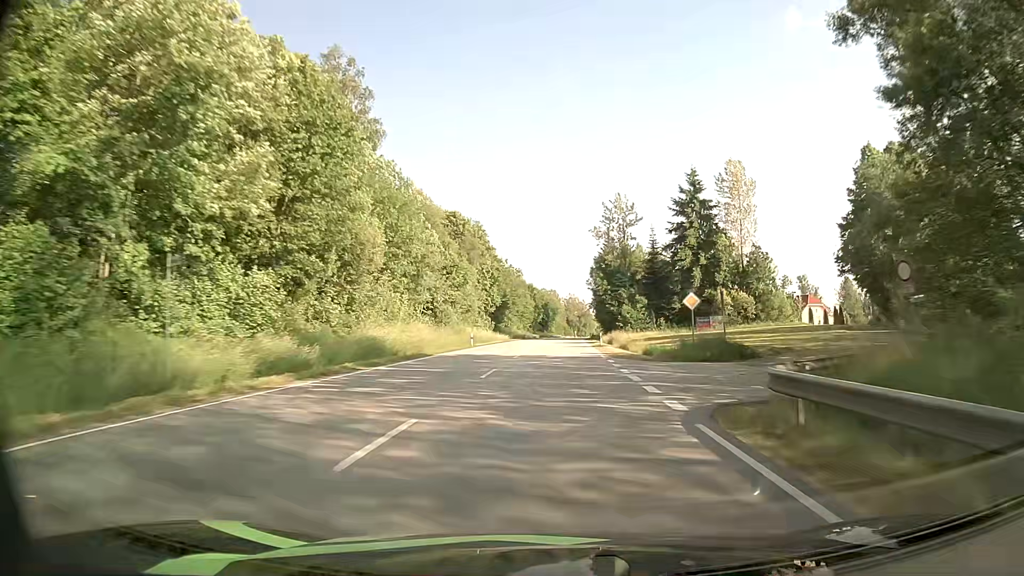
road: primary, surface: asphalt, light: Day
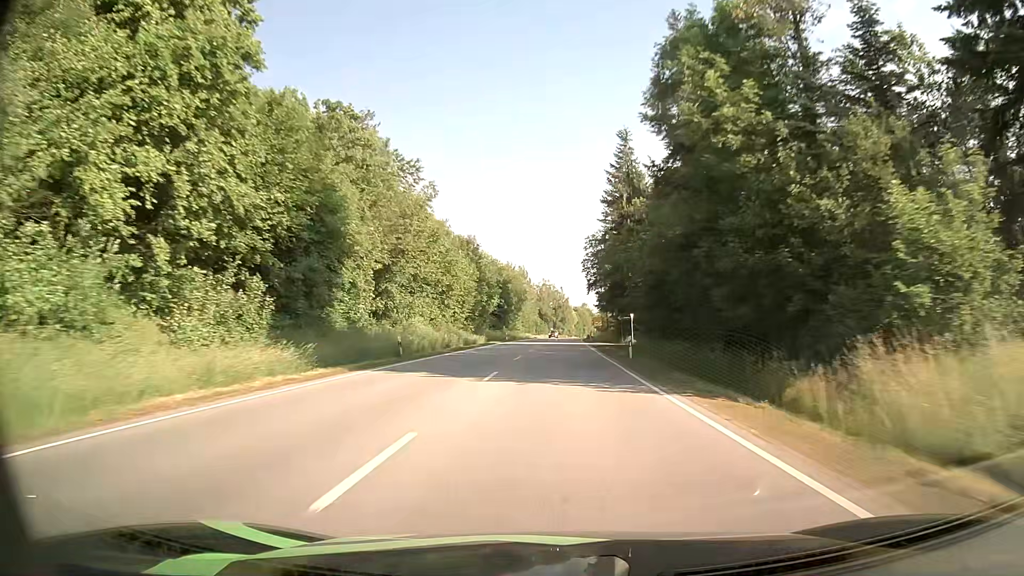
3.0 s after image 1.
(+1.4, +73.2) m; +2°
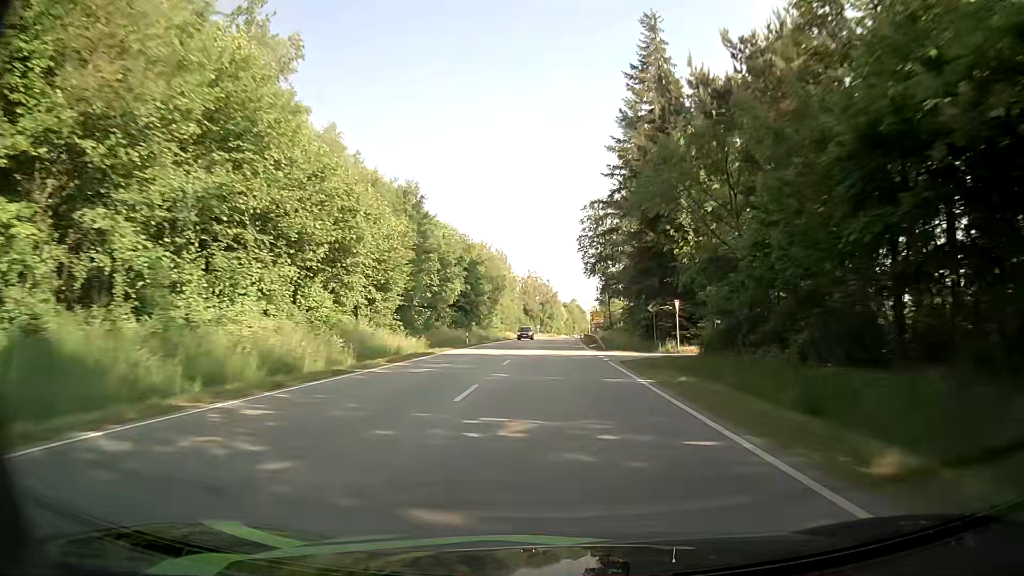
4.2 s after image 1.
(+0.3, +28.5) m; +1°
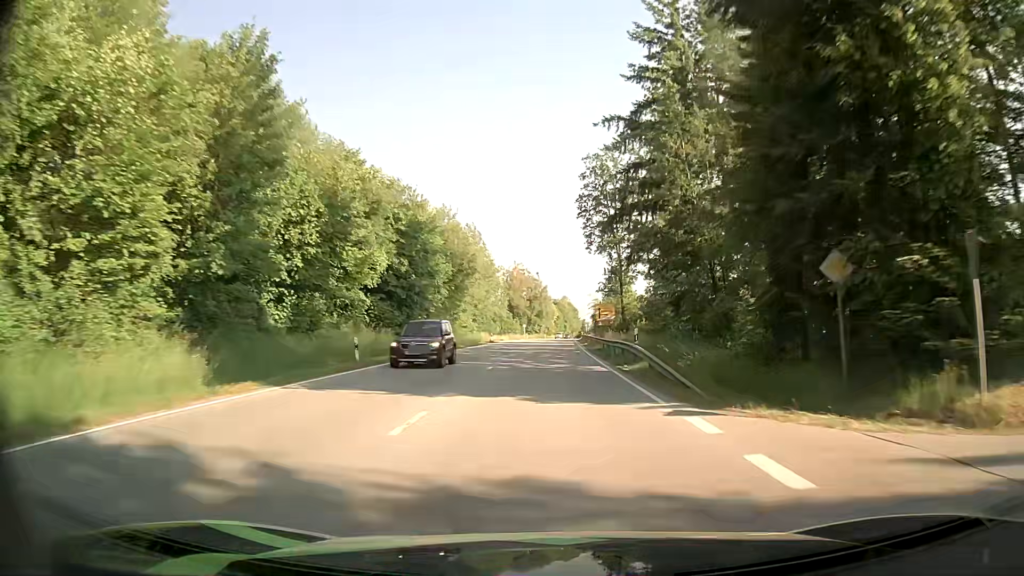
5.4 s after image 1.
(0.0, +28.1) m; 0°
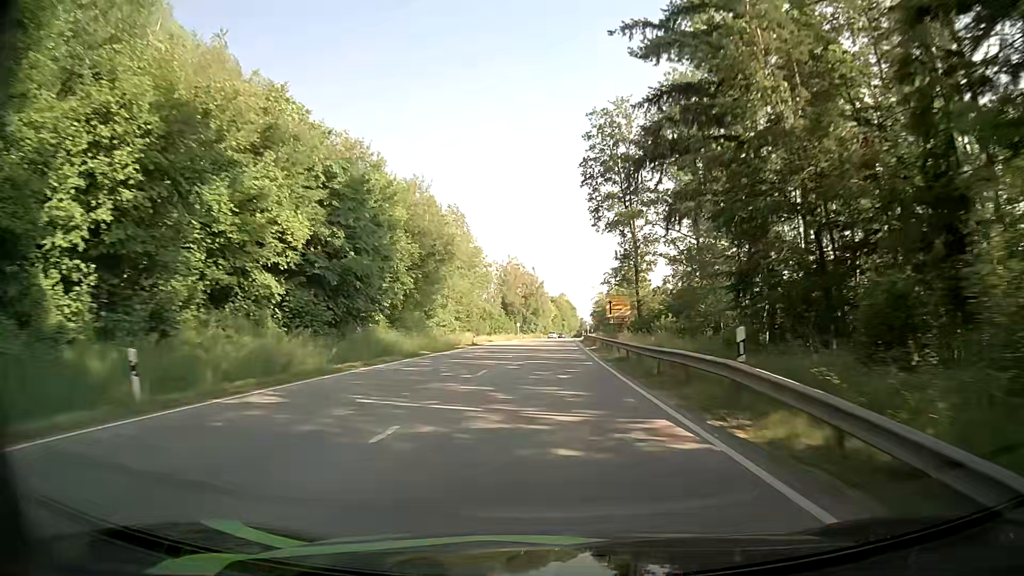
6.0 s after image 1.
(+0.1, +13.9) m; 0°
(0, +10) (0, +20) (0, +30) (0, +40) (+1, +50) (+1, +60) (+1, +70) (+2, +80) (+2, +90) (+2, +100) m
